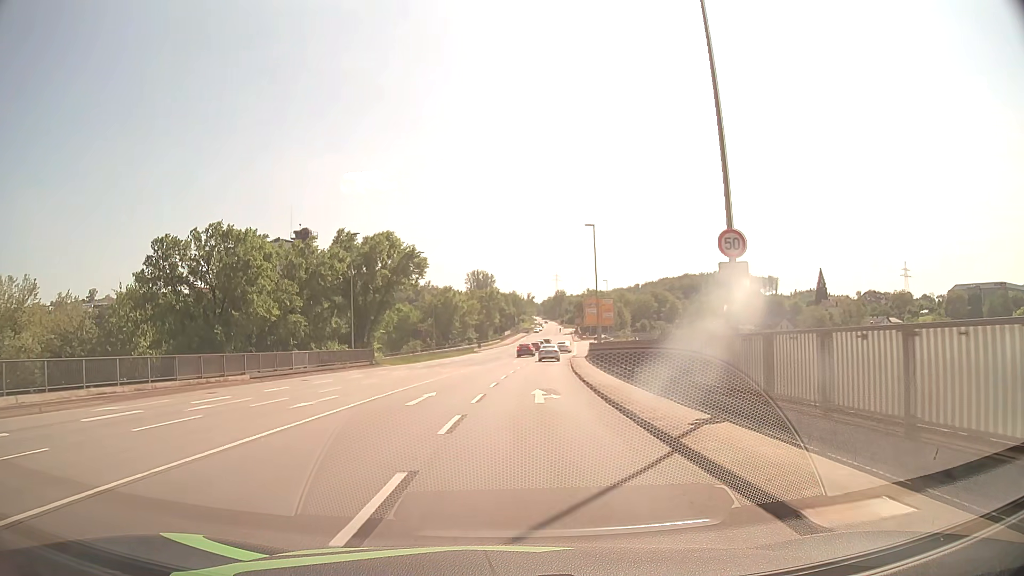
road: primary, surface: asphalt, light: Day
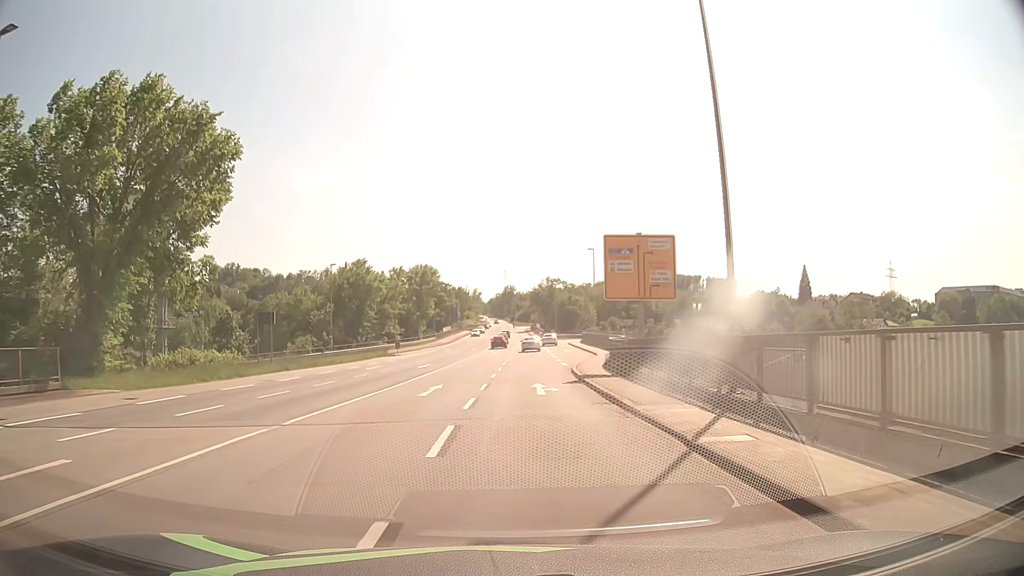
(+1.1, +38.4) m; +4°
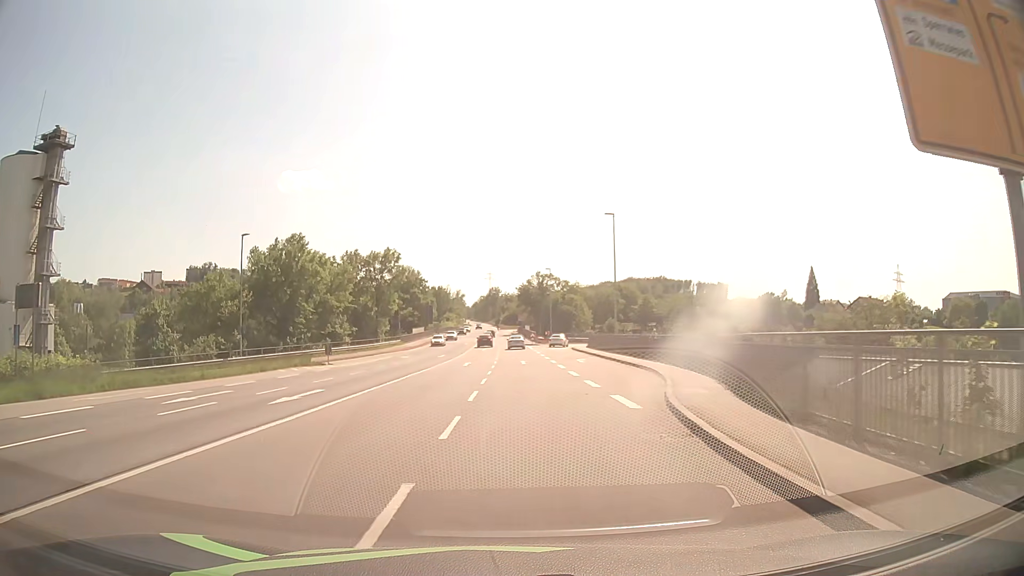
(+0.2, +22.7) m; +1°
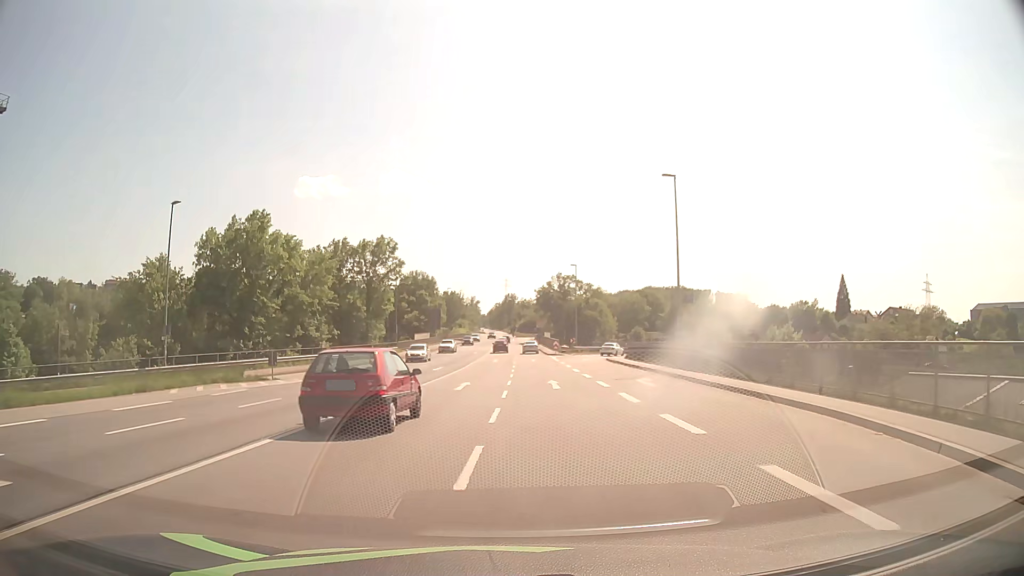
(-0.1, +14.9) m; -1°
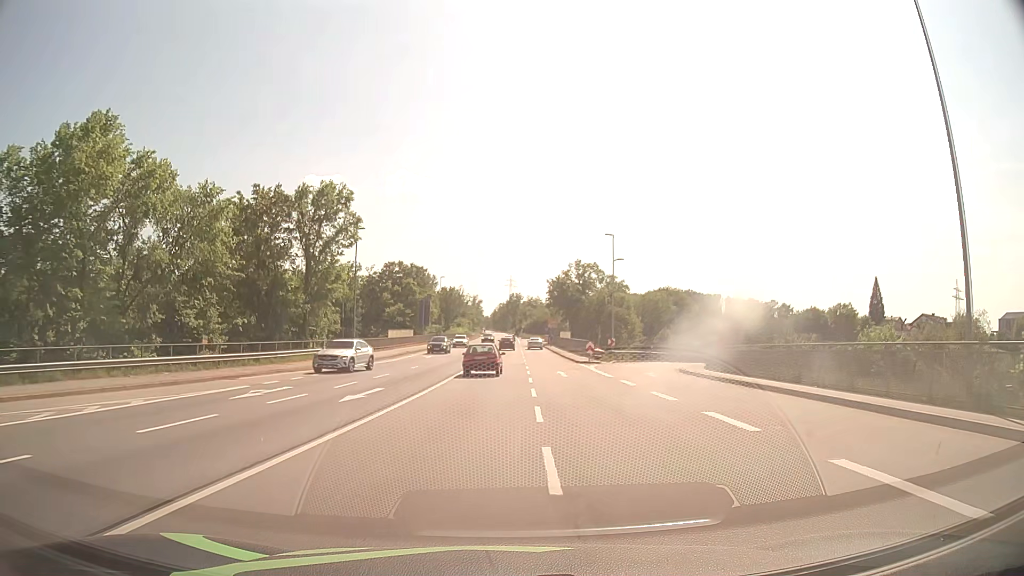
(-0.2, +24.5) m; 0°
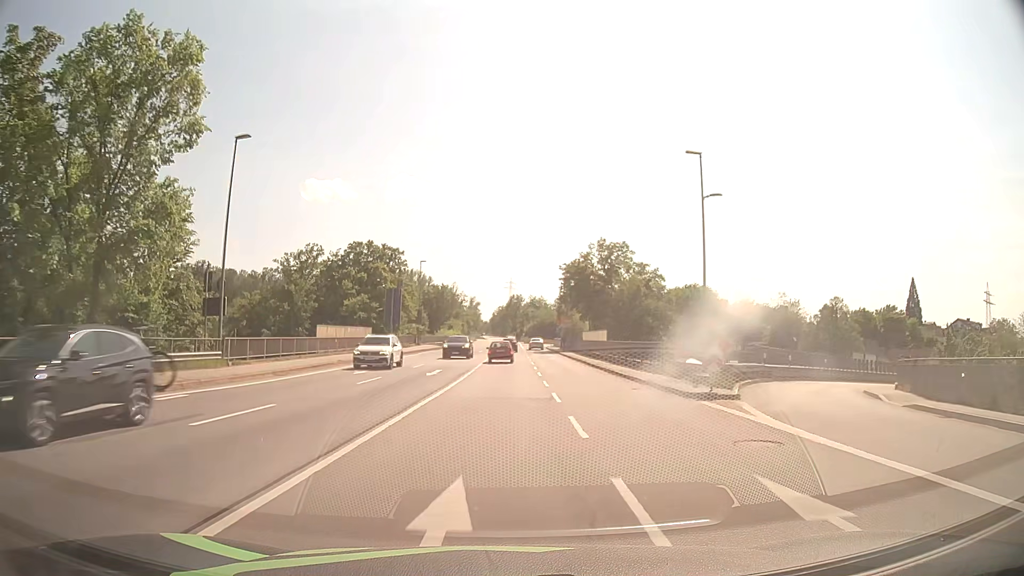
(0.0, +26.4) m; 0°
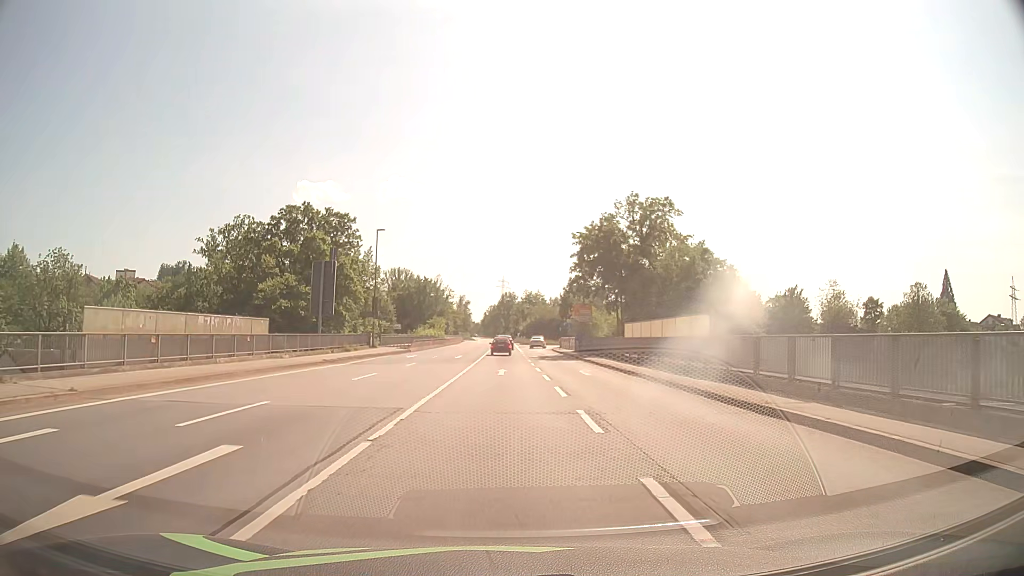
(+0.1, +24.7) m; 0°
(0, +10) (0, +20) (0, +30) (0, +40) (0, +50) (0, +60) (0, +70) (0, +80) (0, +90) (0, +100) m
